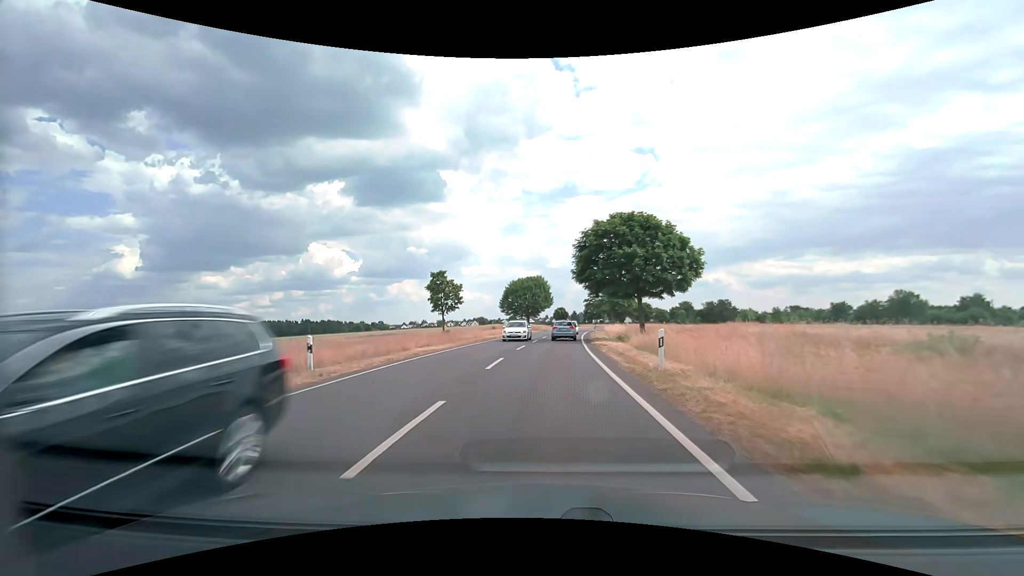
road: secondary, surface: asphalt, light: Day
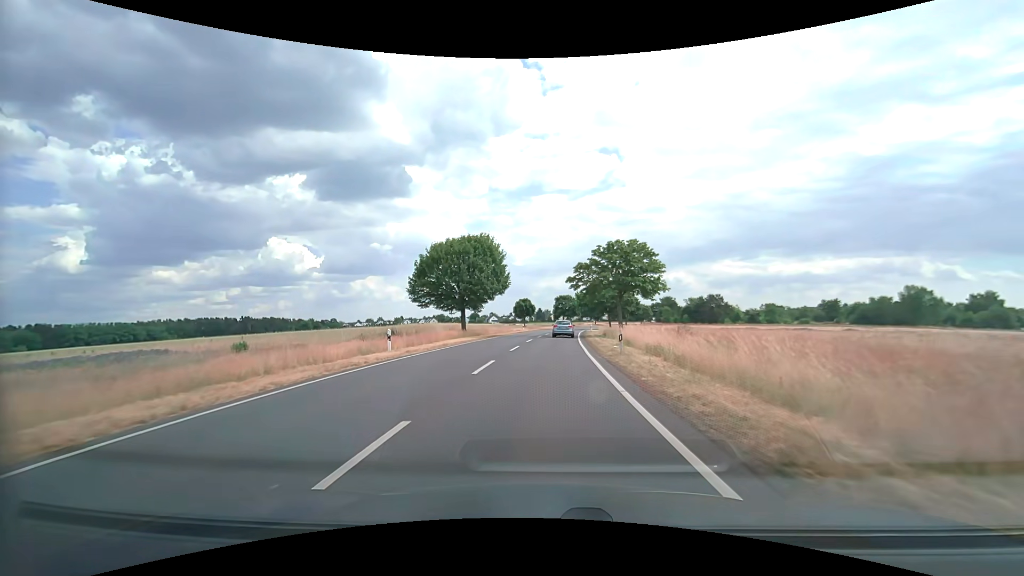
(+1.4, +40.0) m; +4°
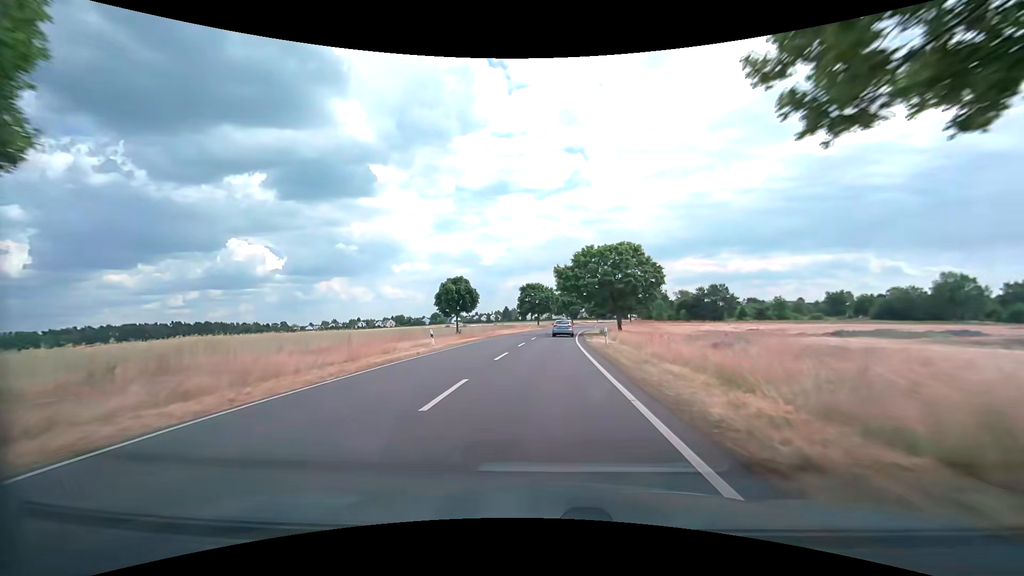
(+1.4, +43.4) m; +3°
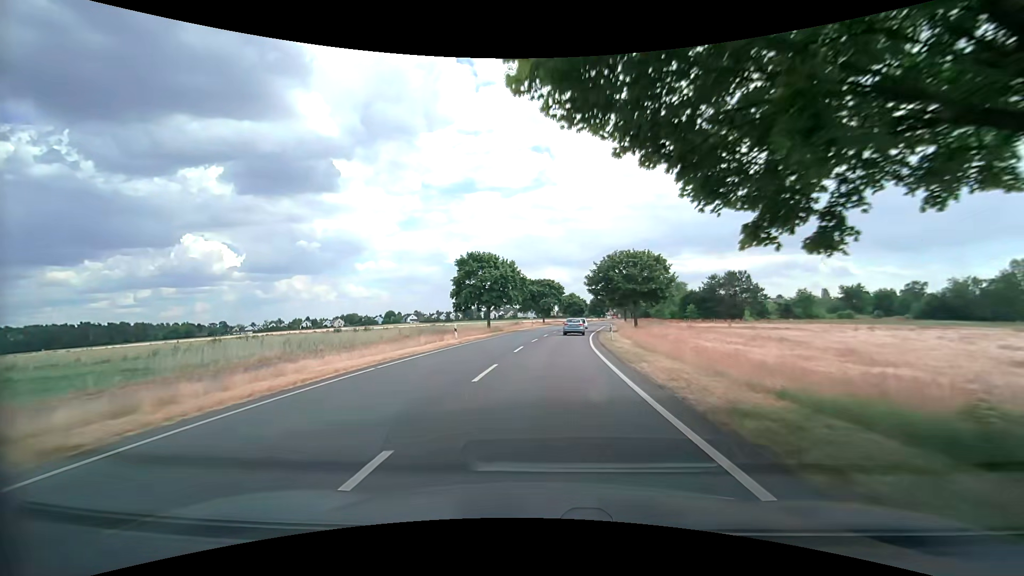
(+1.4, +44.9) m; +4°
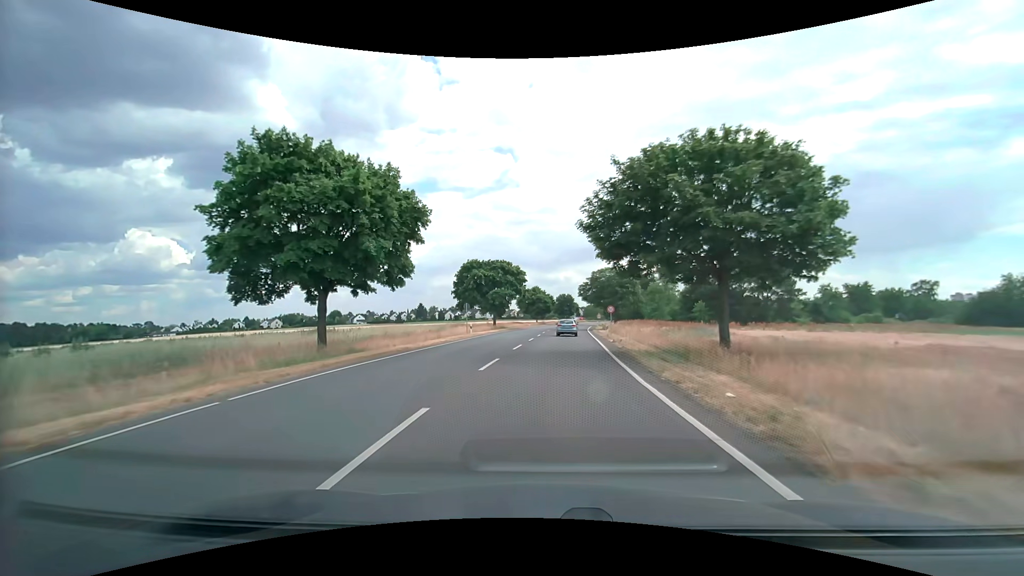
(+1.5, +36.2) m; +4°
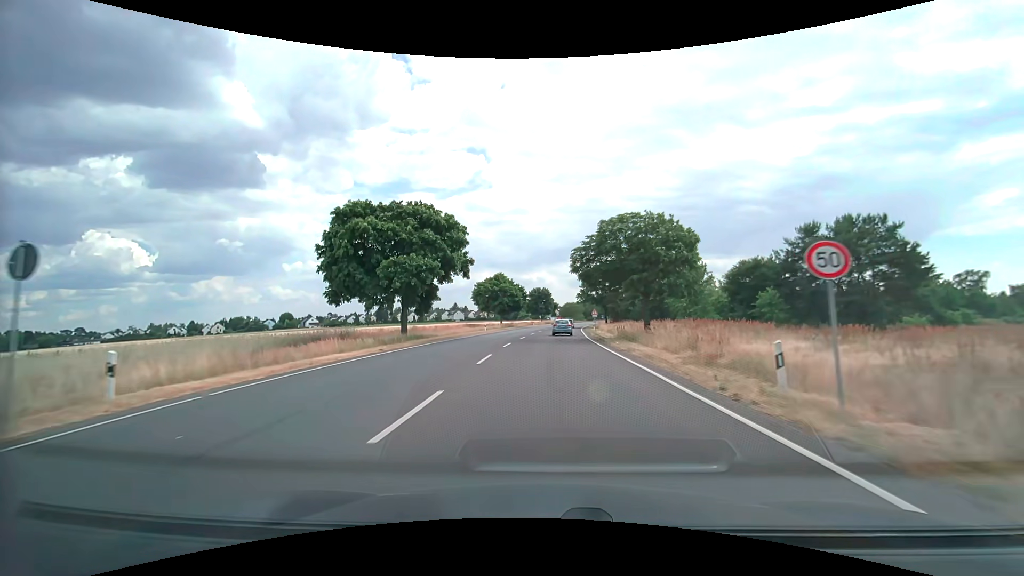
(+1.1, +36.6) m; +3°
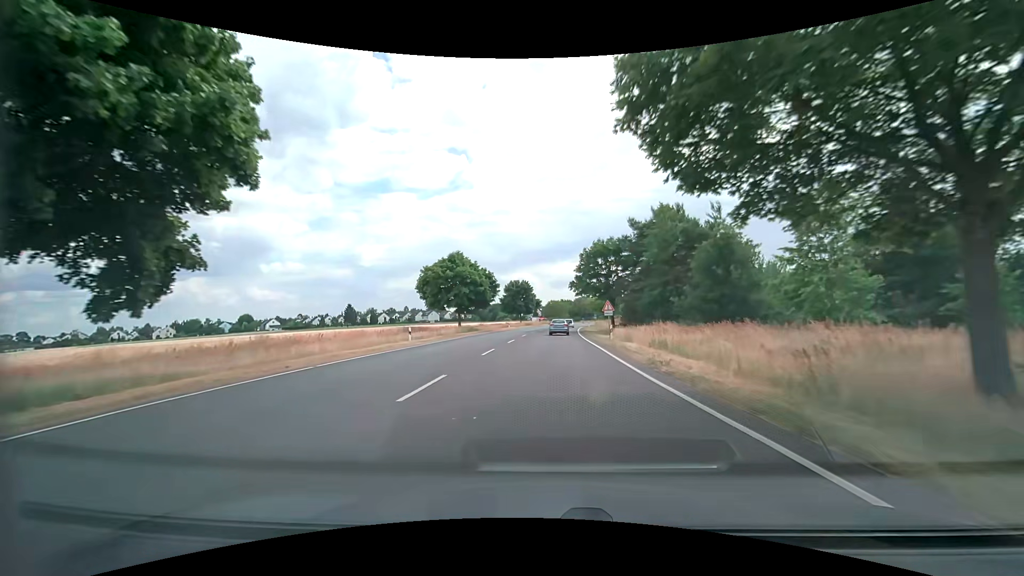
(+0.5, +27.6) m; +2°
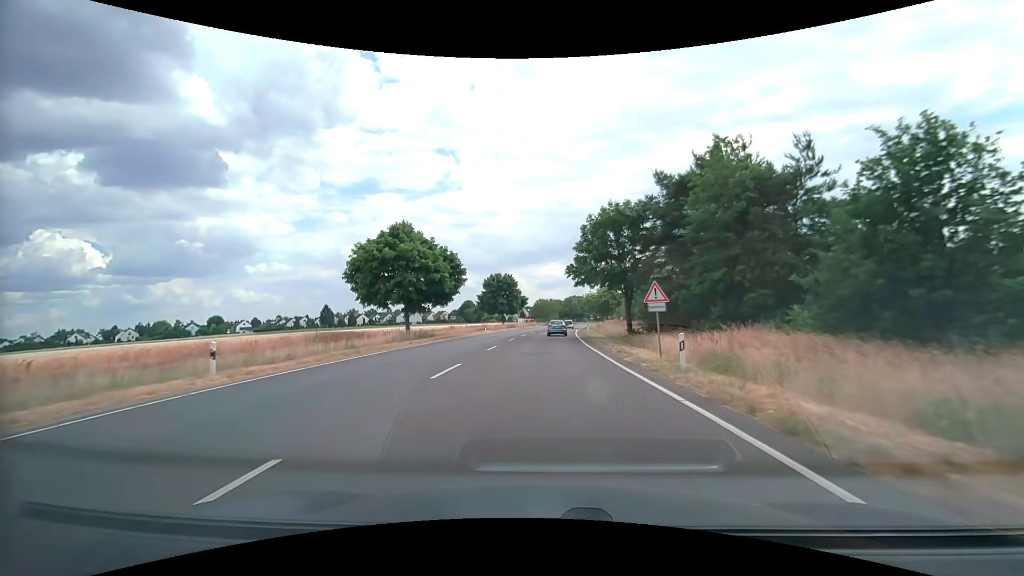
(+0.2, +18.3) m; +1°
(0, +10) (0, +20) (+1, +30) (+1, +40) (+2, +50) (+2, +60) (+3, +70) (+4, +80) (+5, +90) (+6, +100) m
